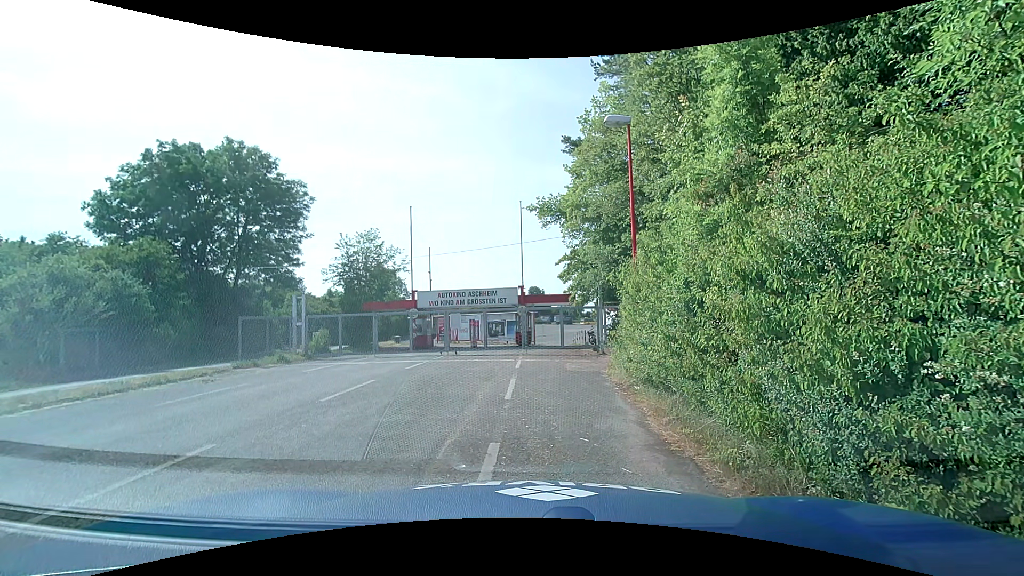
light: Day
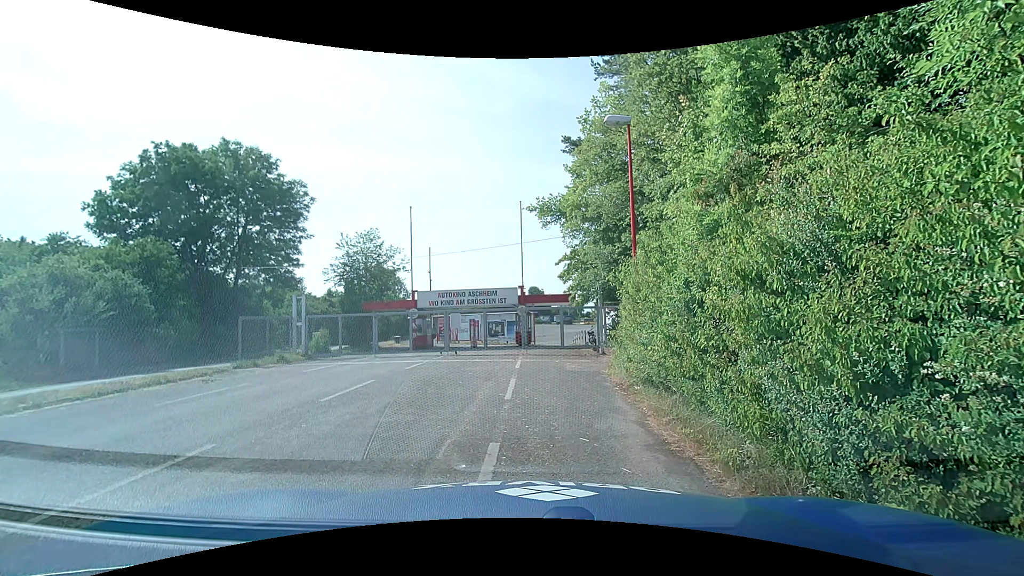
(0.0, 0.0) m; 0°
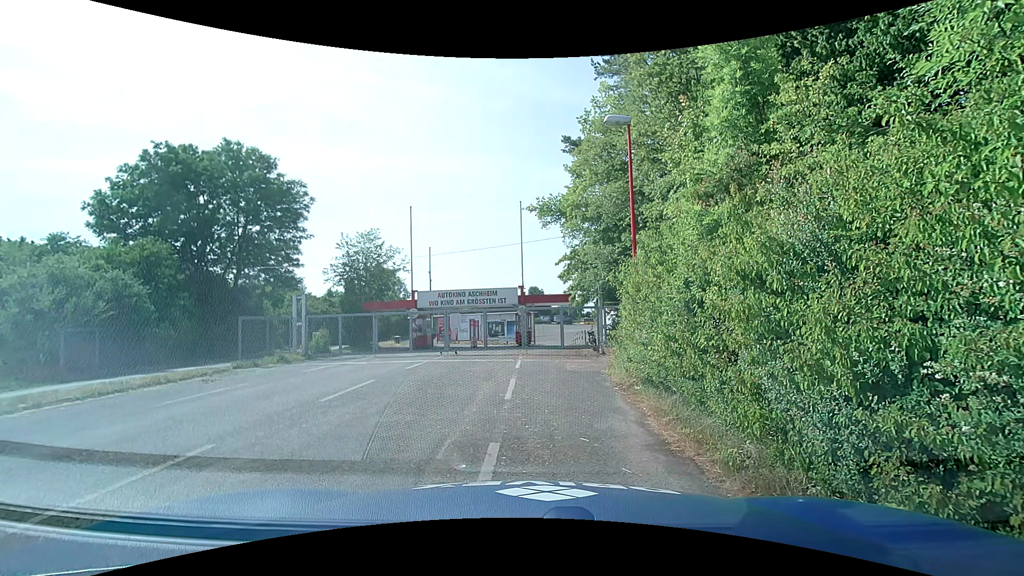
(0.0, 0.0) m; 0°
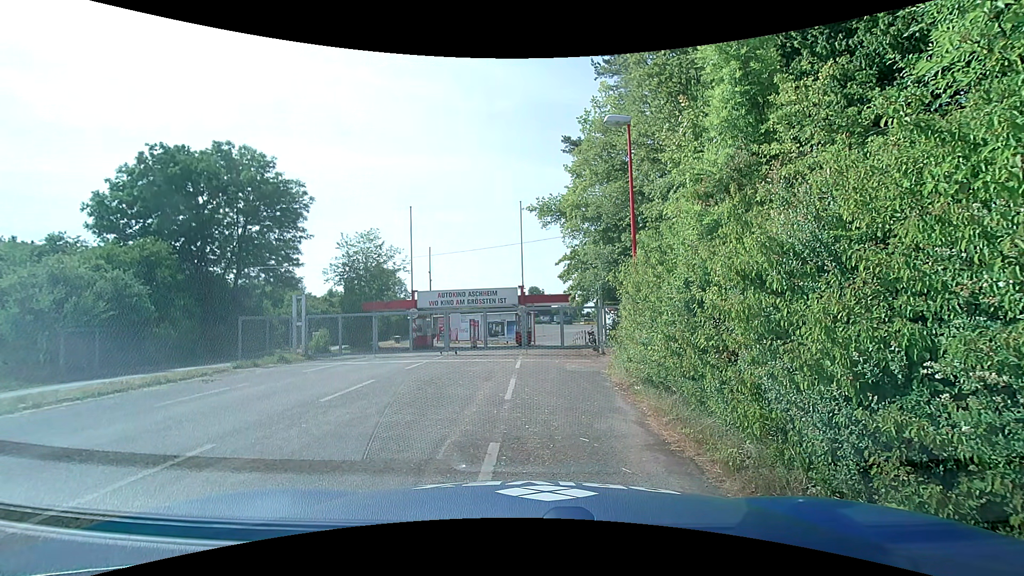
(0.0, 0.0) m; 0°
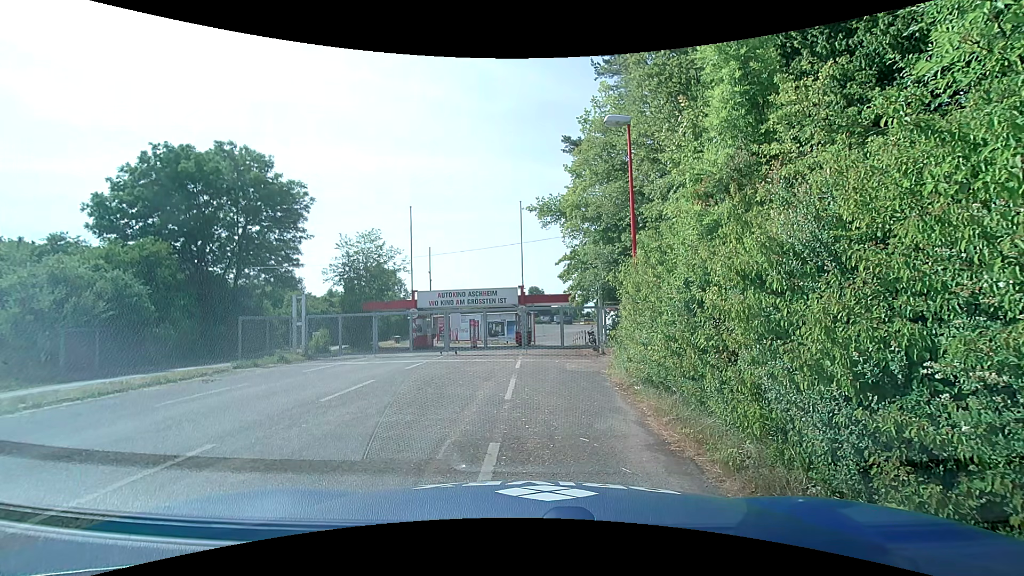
(0.0, 0.0) m; 0°
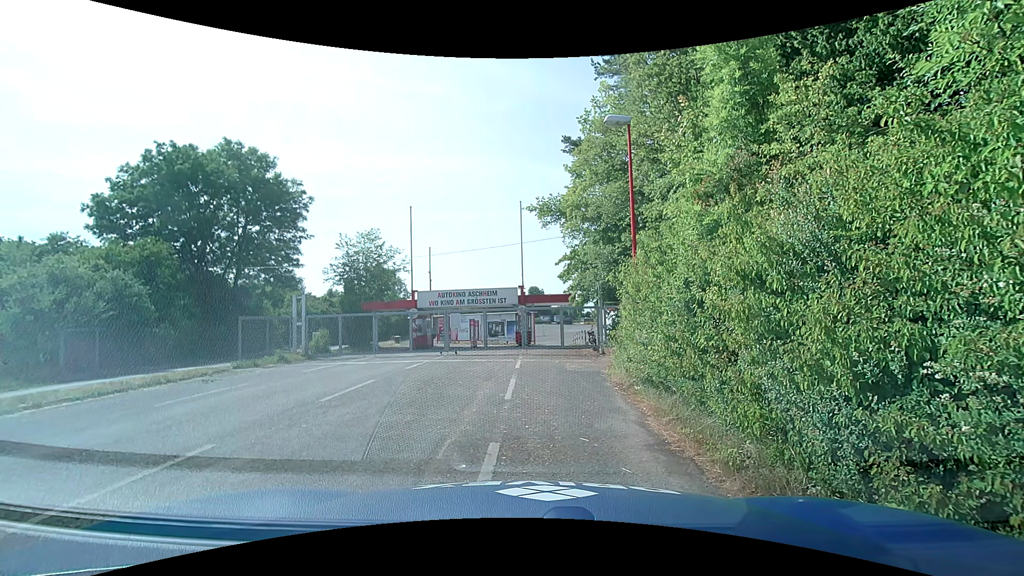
(0.0, 0.0) m; 0°
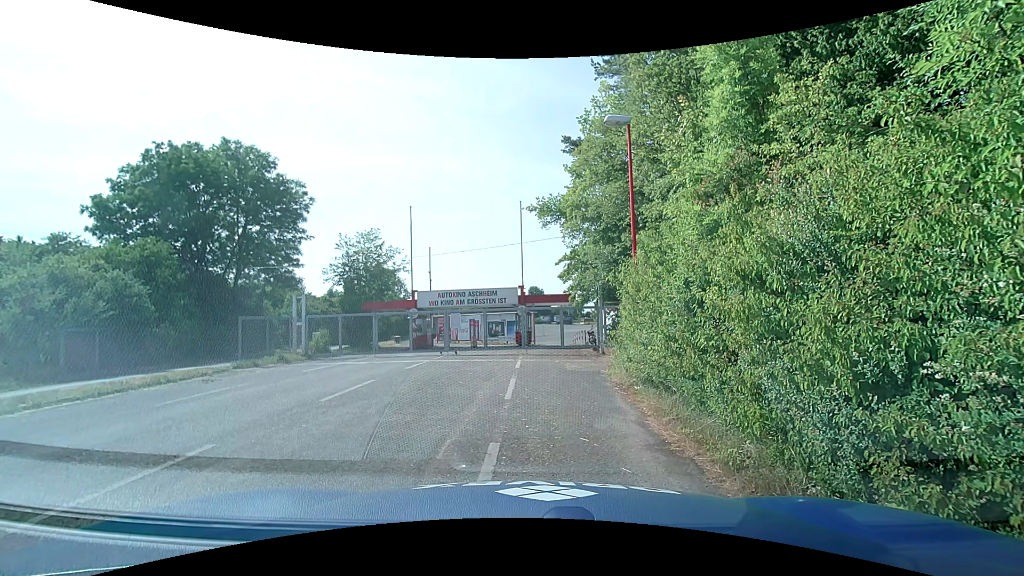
(0.0, 0.0) m; 0°
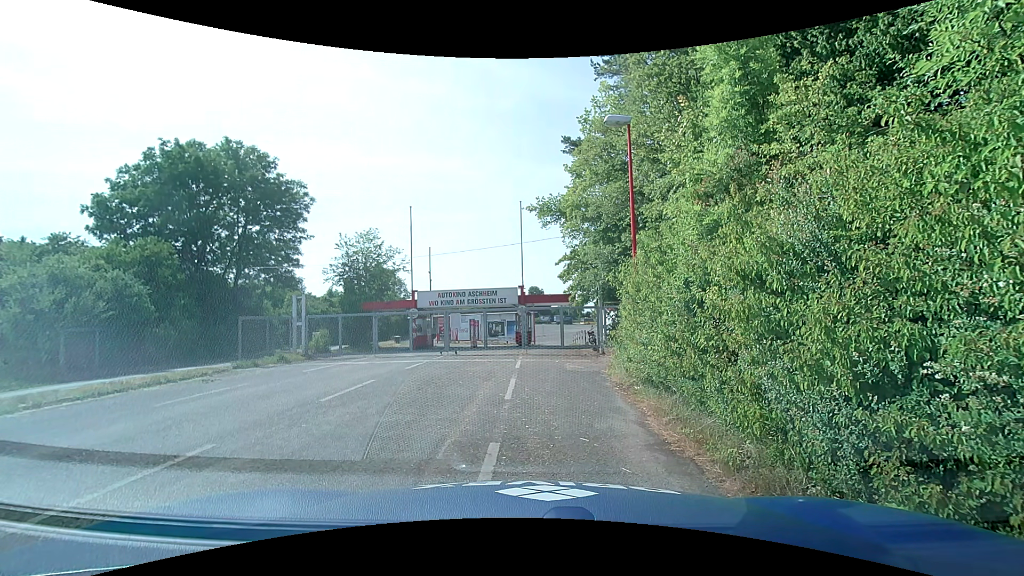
(0.0, 0.0) m; 0°
